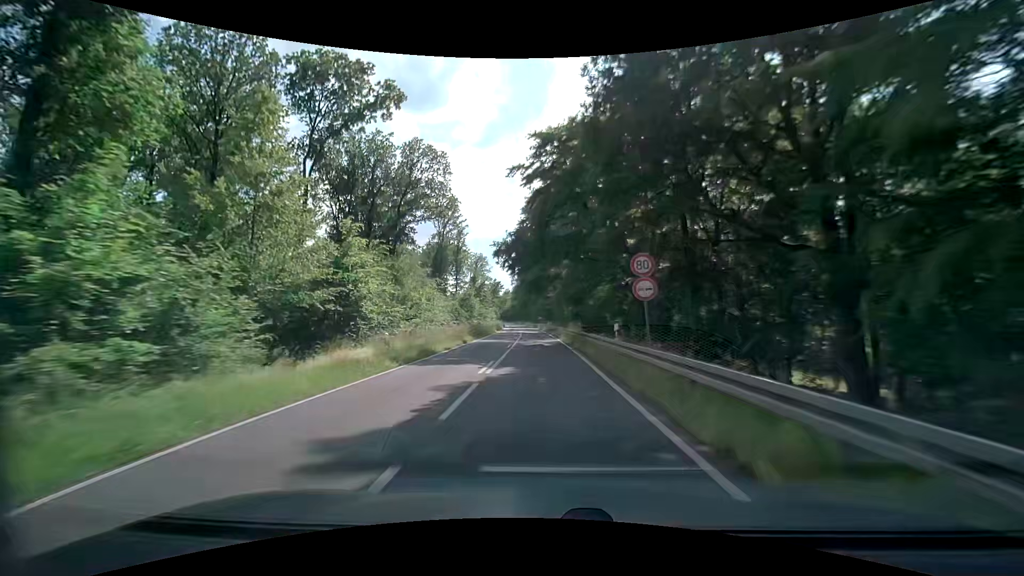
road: secondary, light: Day
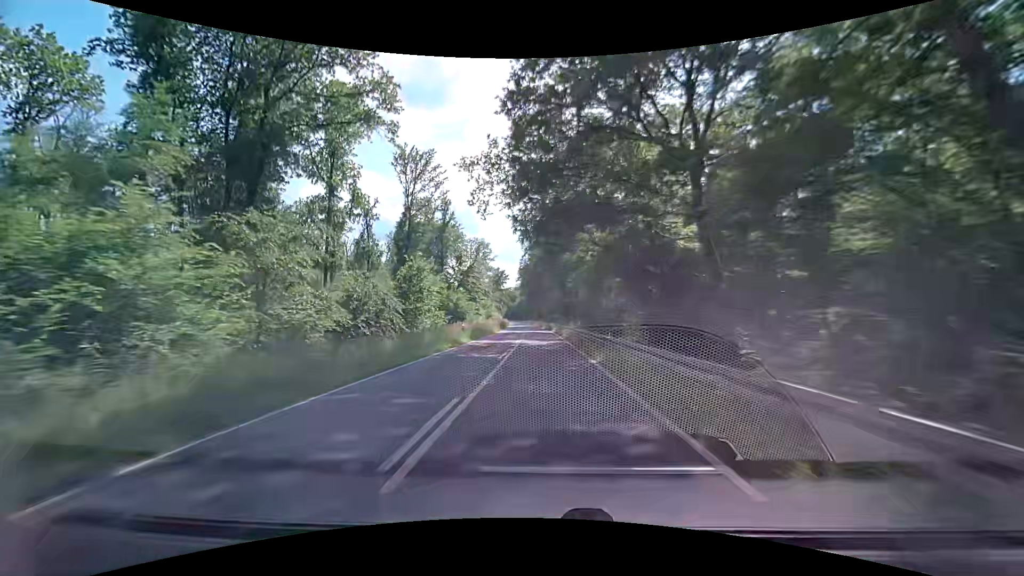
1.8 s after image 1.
(-0.6, +32.2) m; -2°
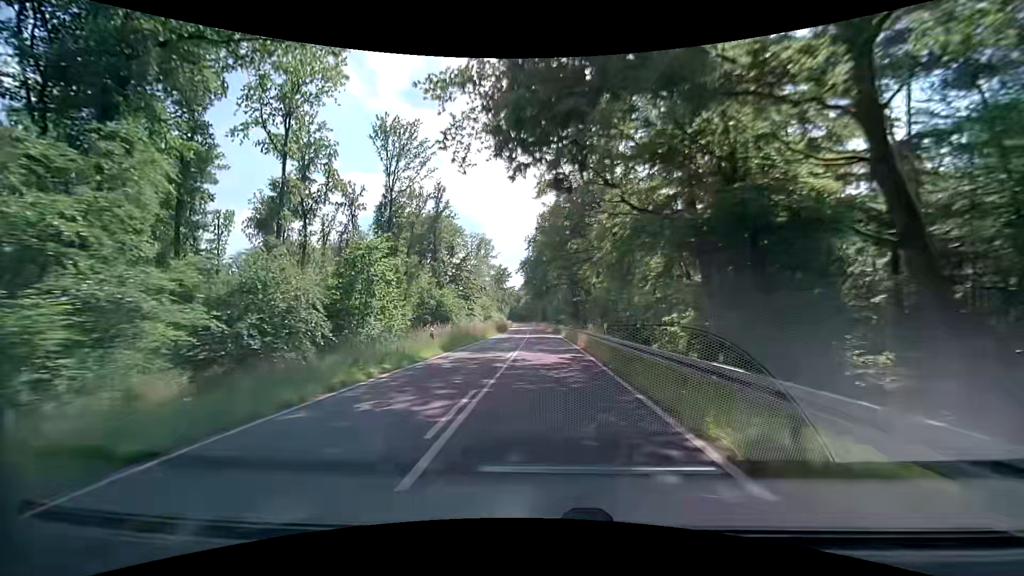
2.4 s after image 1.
(-0.1, +10.8) m; -1°
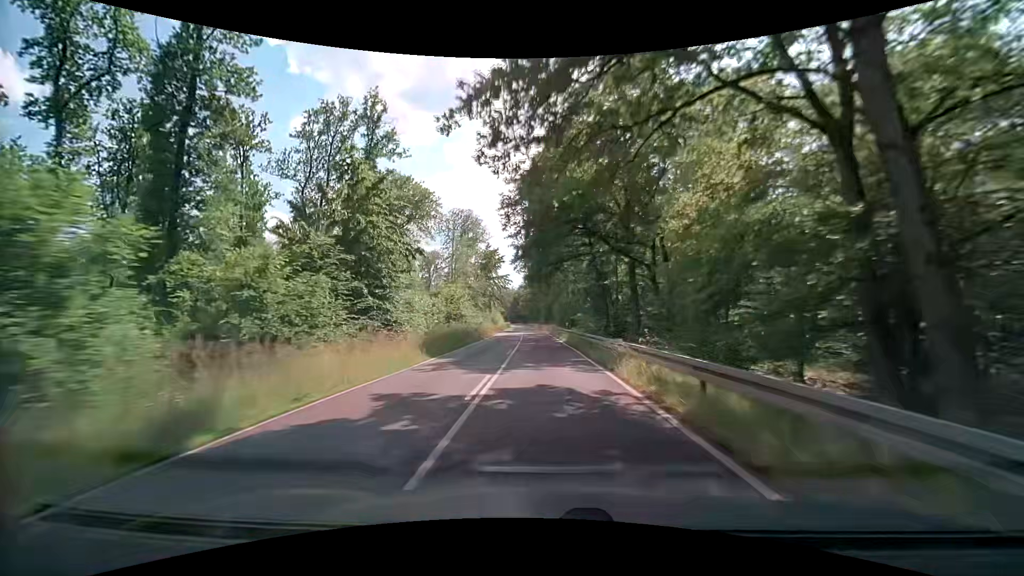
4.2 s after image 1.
(+0.2, +33.2) m; 0°
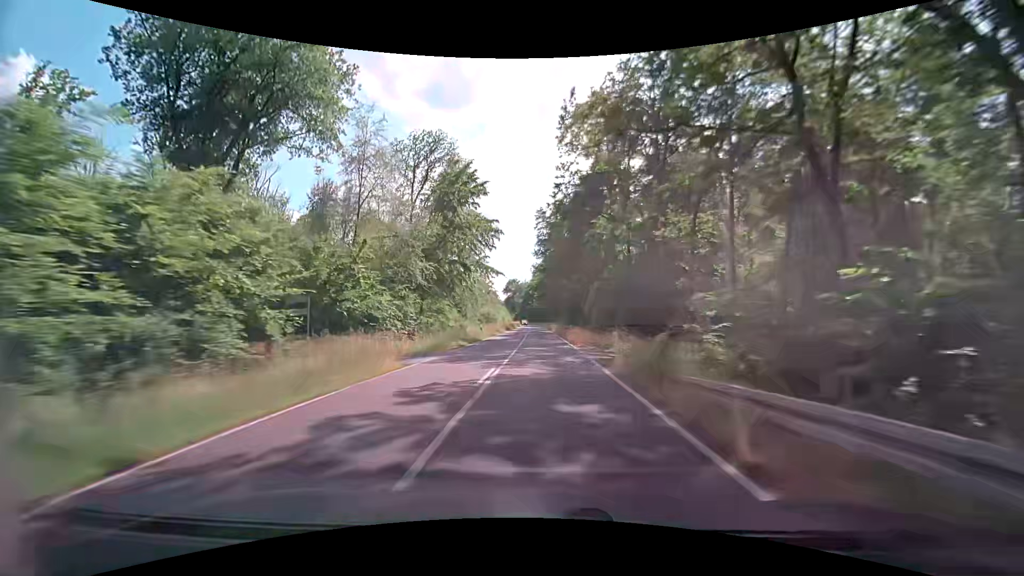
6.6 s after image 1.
(-0.6, +46.5) m; -2°
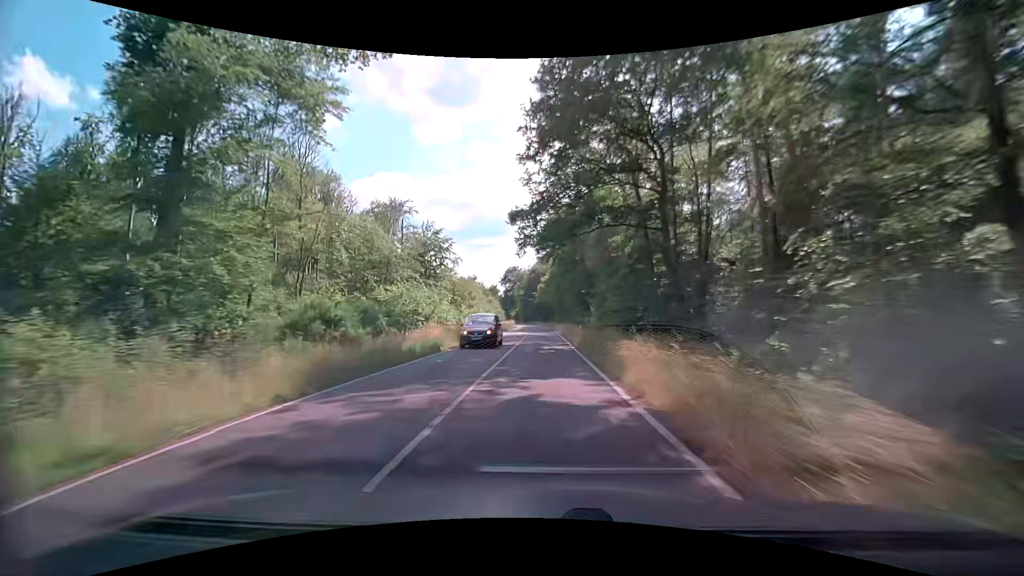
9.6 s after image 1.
(-0.5, +59.9) m; -1°
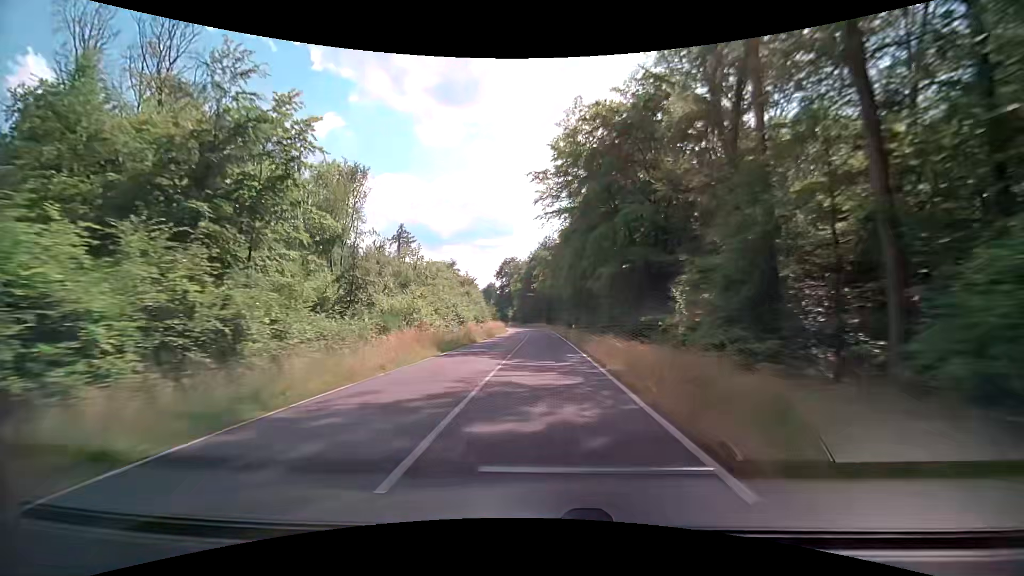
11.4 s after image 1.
(+0.1, +35.6) m; 0°
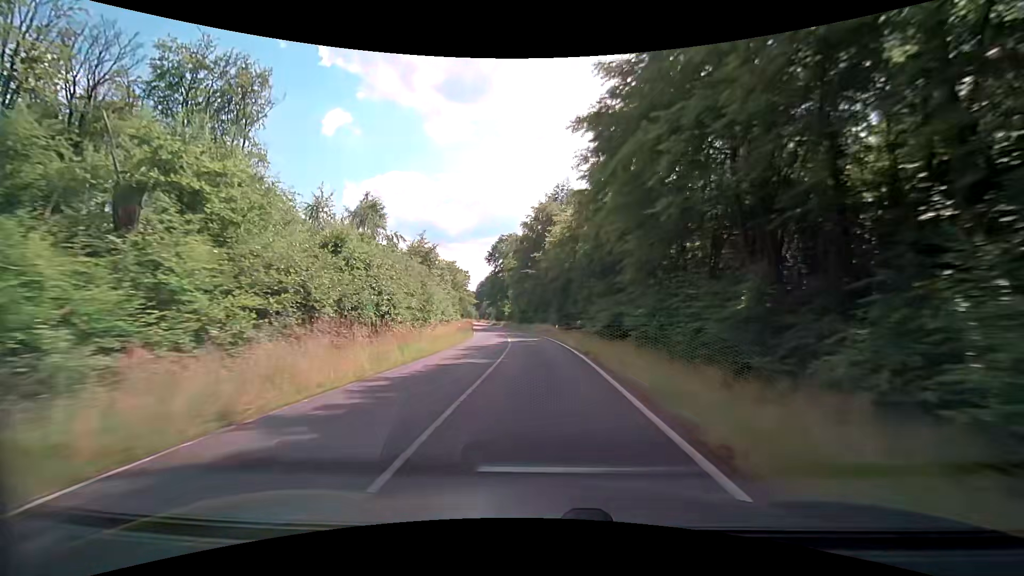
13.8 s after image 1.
(-0.2, +47.5) m; 0°
(0, +10) (-1, +20) (-1, +30) (-2, +40) (-3, +50) (-4, +60) (-6, +70) (-7, +80) (-9, +89) (-10, +99) m
